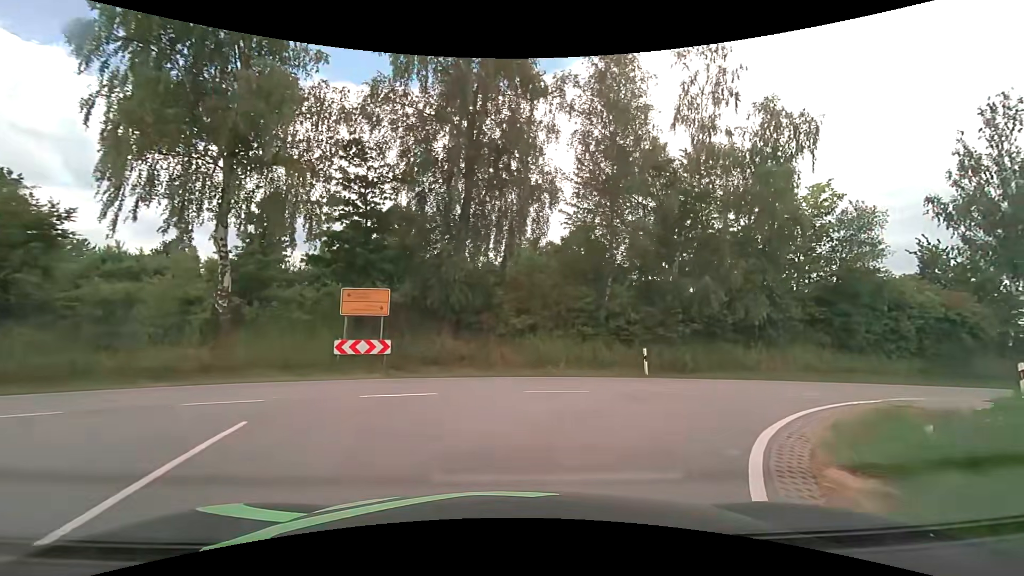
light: Day
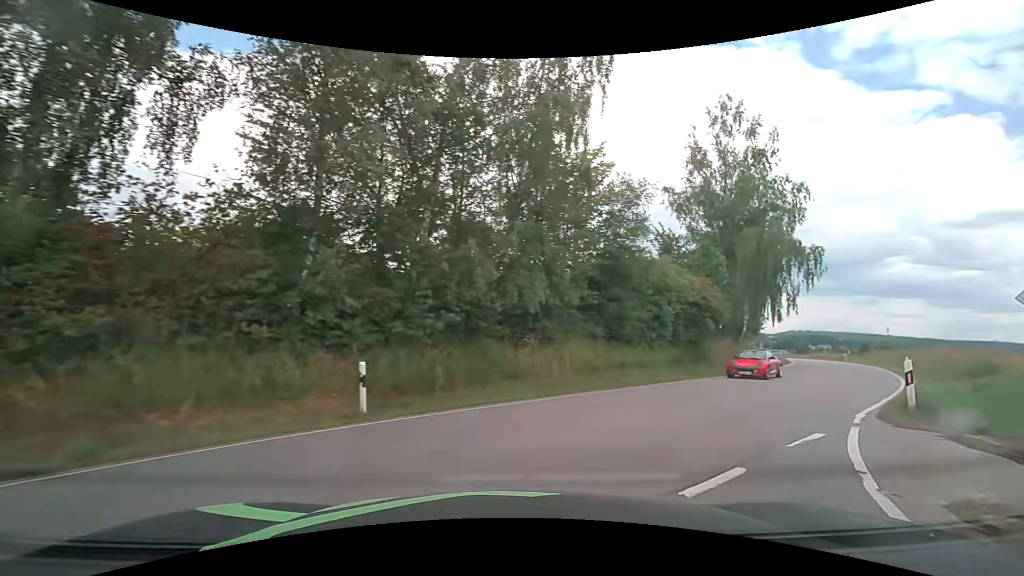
(+2.1, +9.1) m; +27°
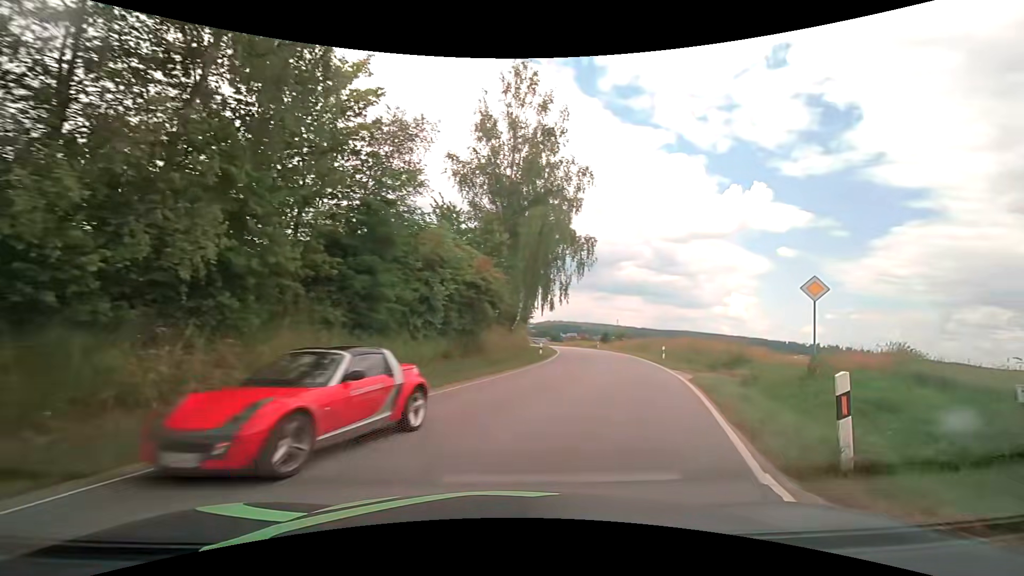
(+1.6, +6.5) m; +27°
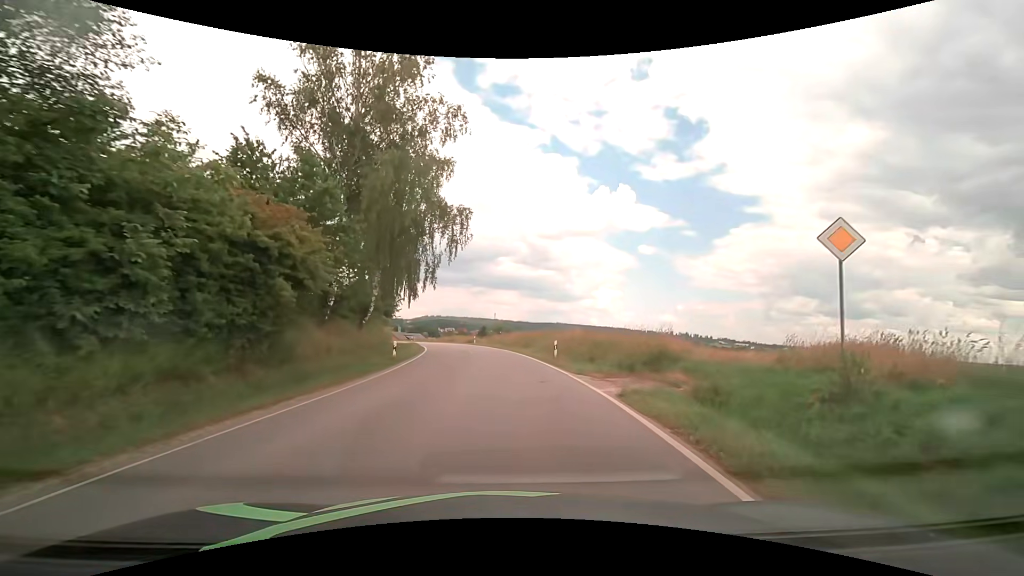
(+1.3, +8.6) m; +14°
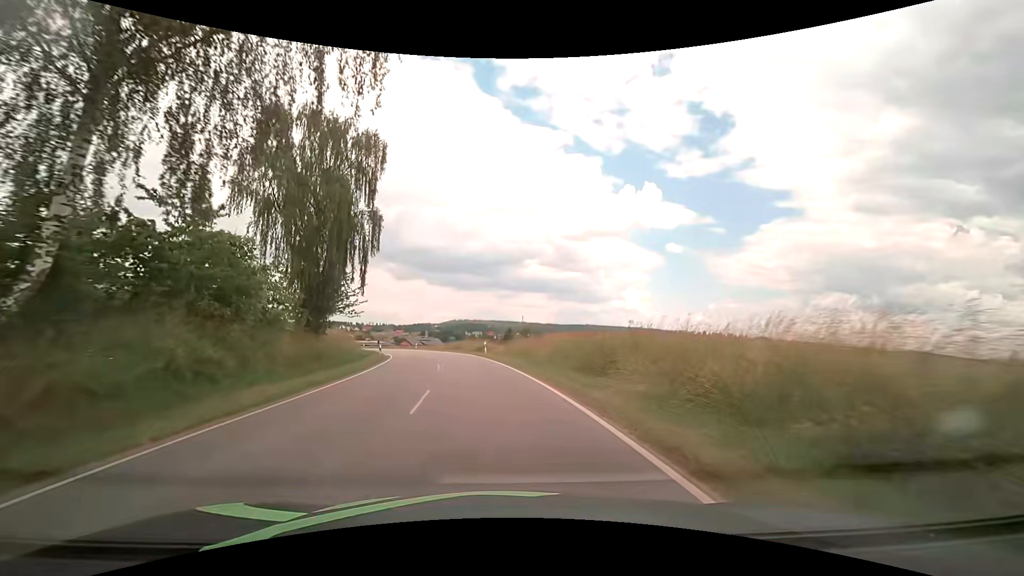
(-0.1, +25.5) m; -3°
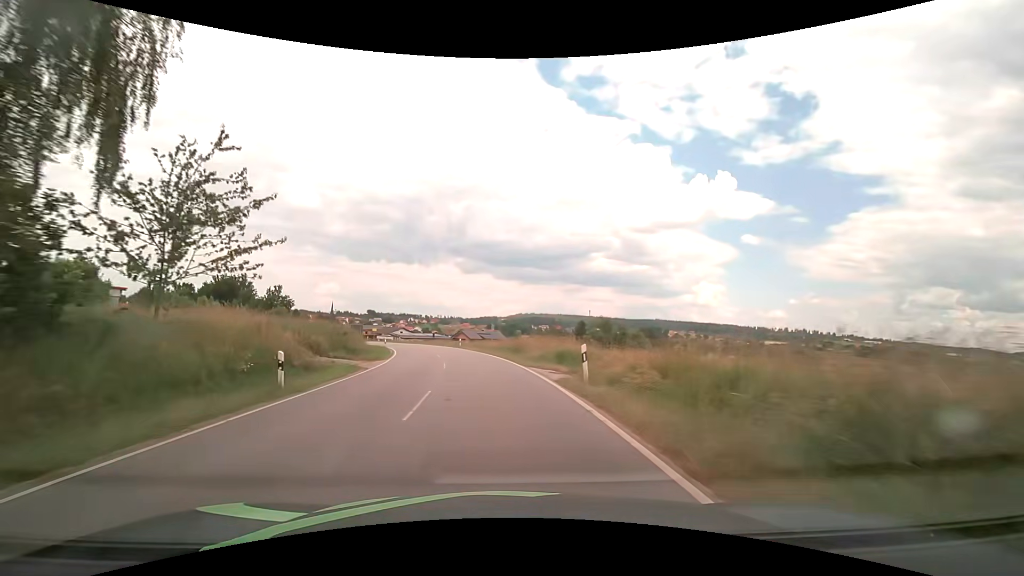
(-1.7, +25.1) m; -8°
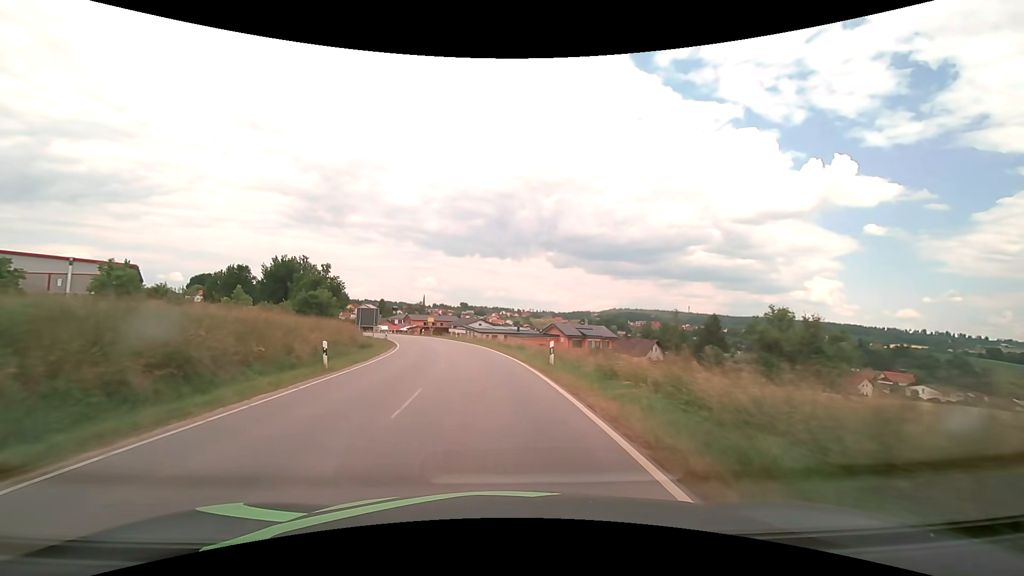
(-2.8, +36.3) m; -10°
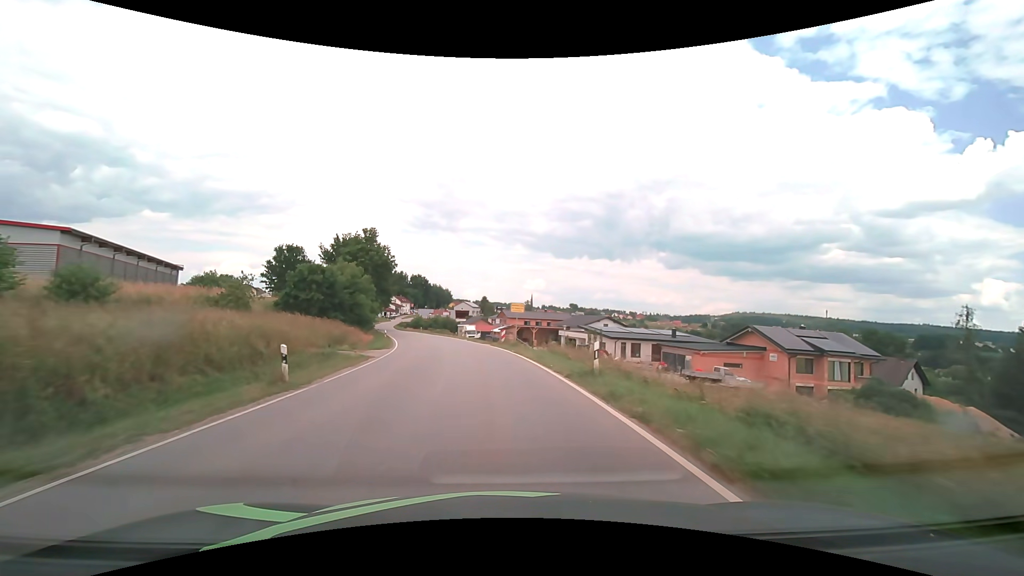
(-4.9, +44.6) m; -12°
(0, +10) (-1, +20) (-2, +30) (-4, +40) (-6, +49) (-9, +59) (-12, +69) (-15, +78) (-17, +88) (-20, +97) m
